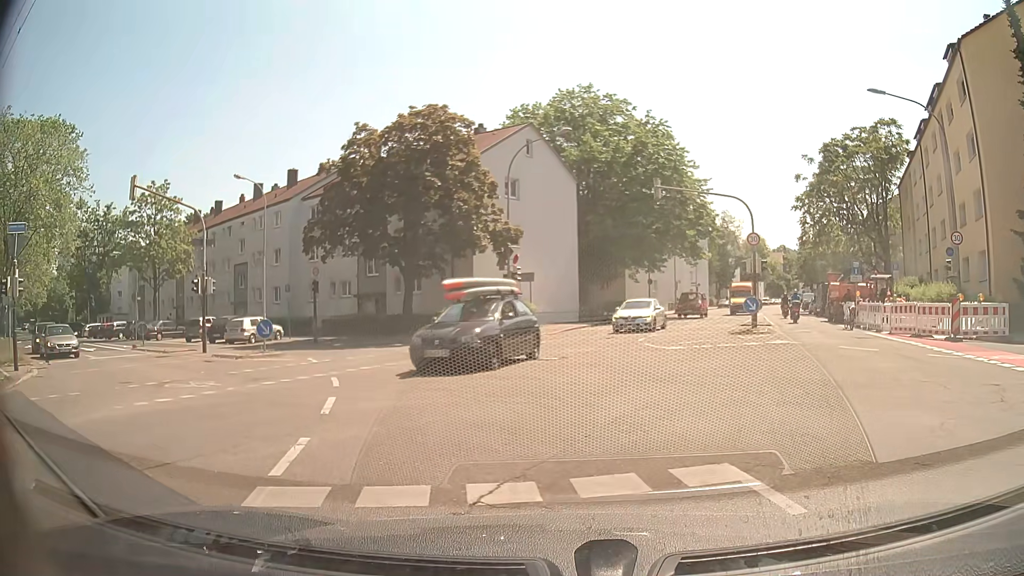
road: tertiary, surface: asphalt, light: Day
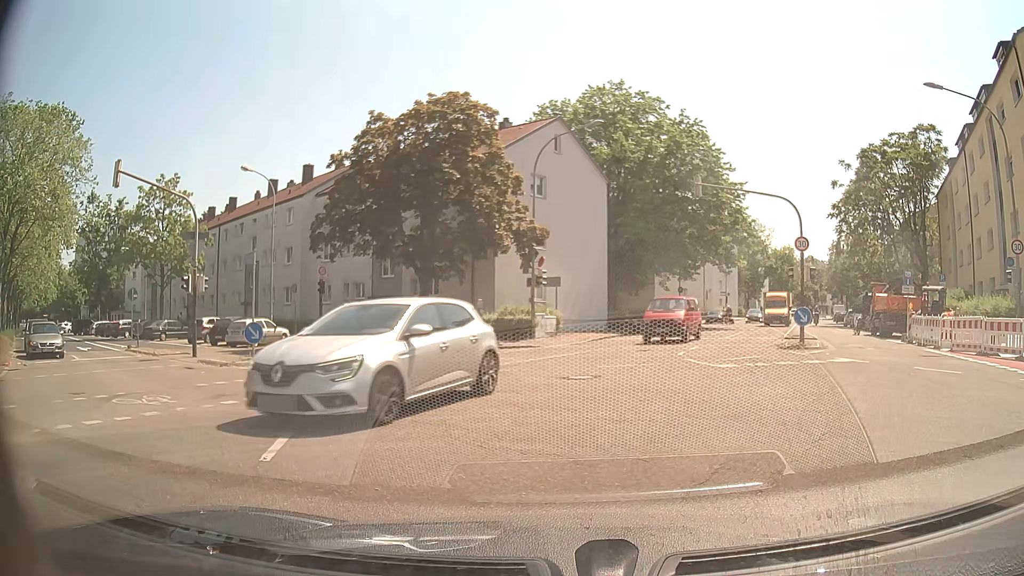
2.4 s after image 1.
(0.0, +2.4) m; +1°
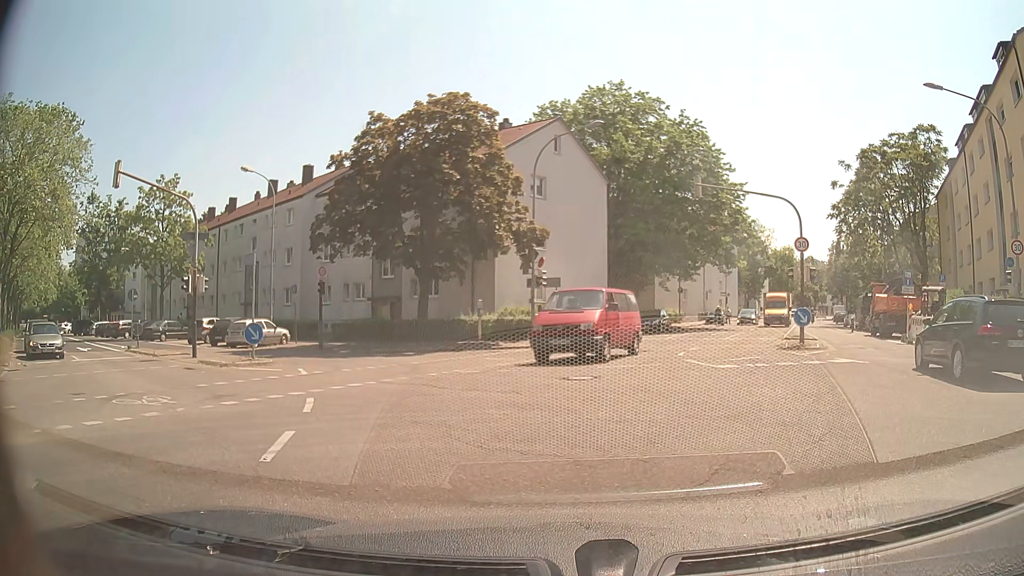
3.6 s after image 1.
(0.0, 0.0) m; 0°
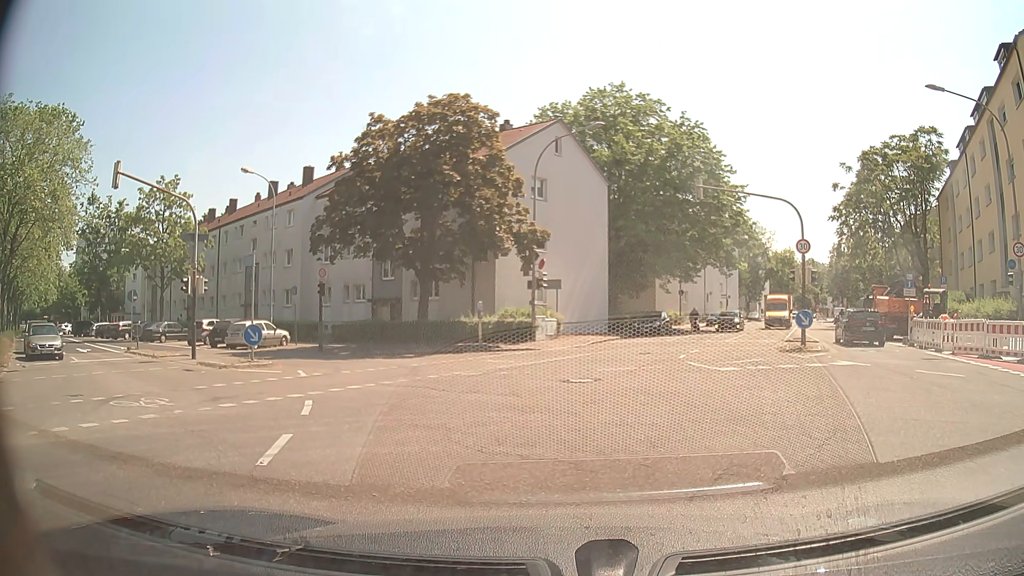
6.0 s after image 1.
(0.0, +0.1) m; 0°
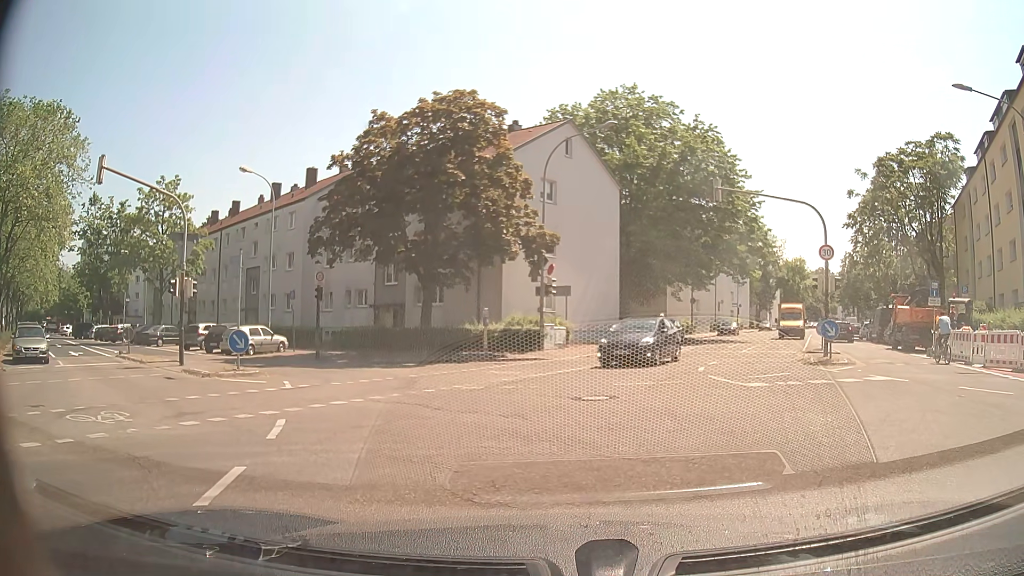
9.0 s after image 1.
(0.0, +1.5) m; 0°
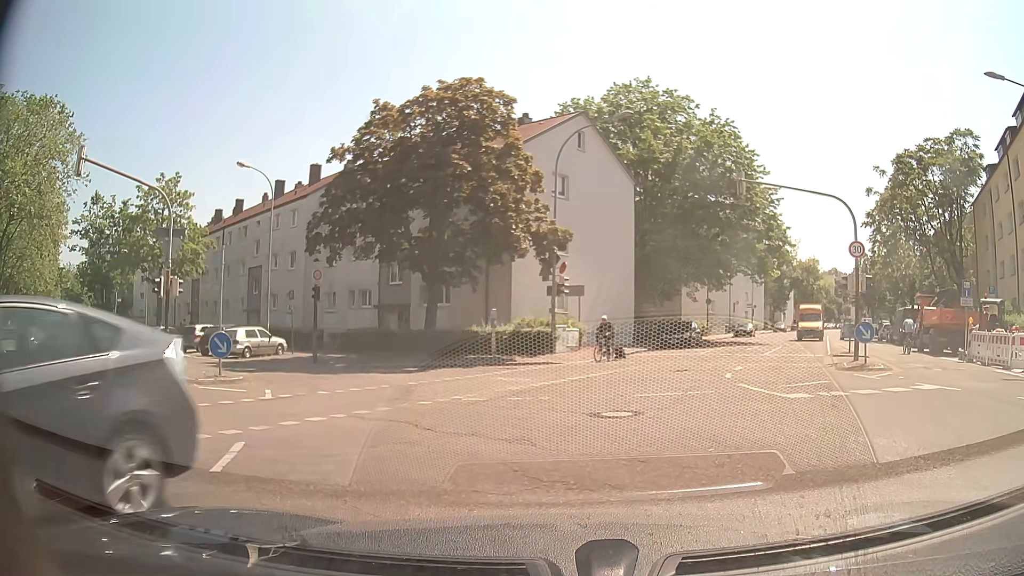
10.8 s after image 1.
(0.0, +1.7) m; 0°
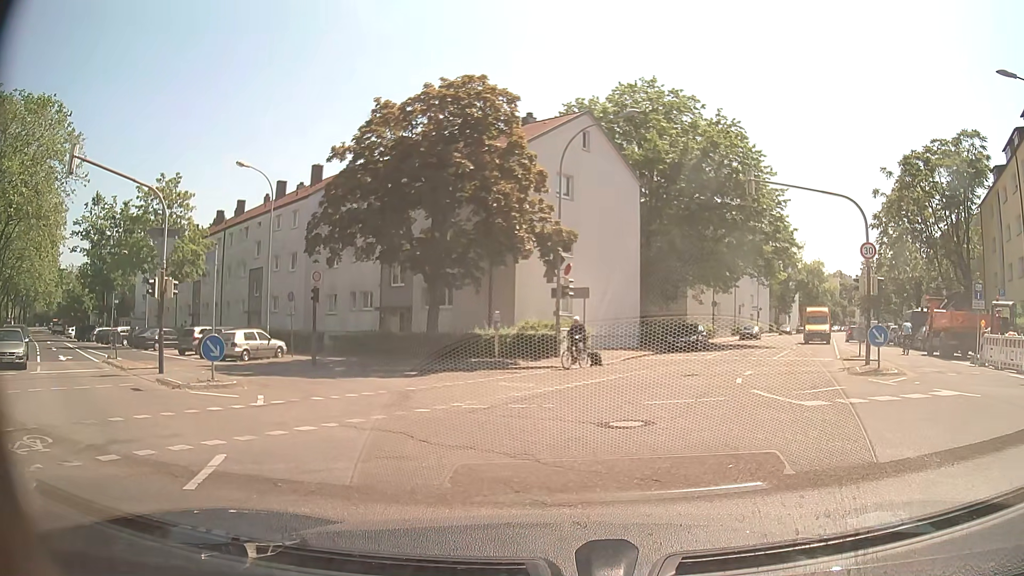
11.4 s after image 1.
(0.0, +0.6) m; 0°
